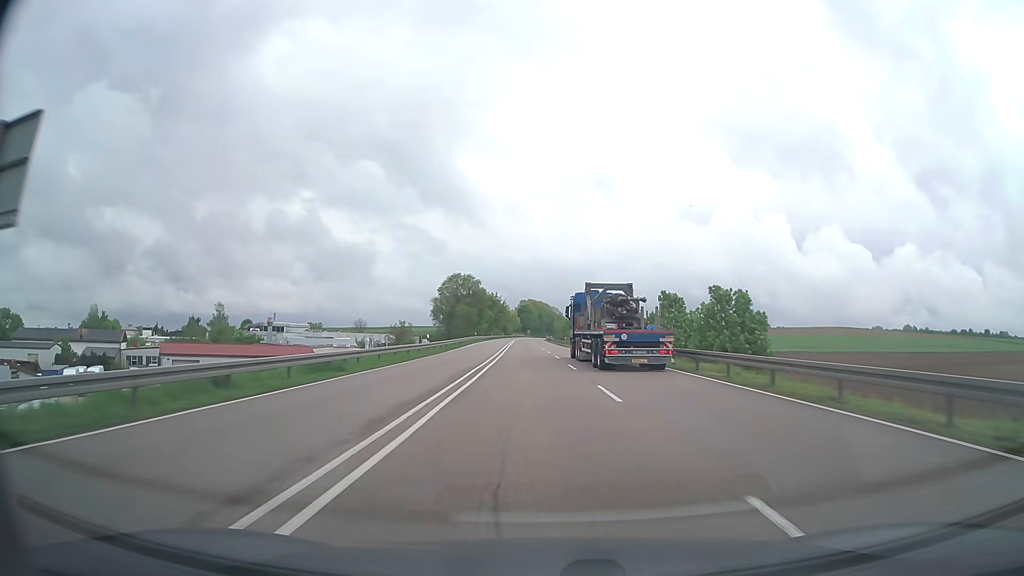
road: trunk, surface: asphalt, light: Day
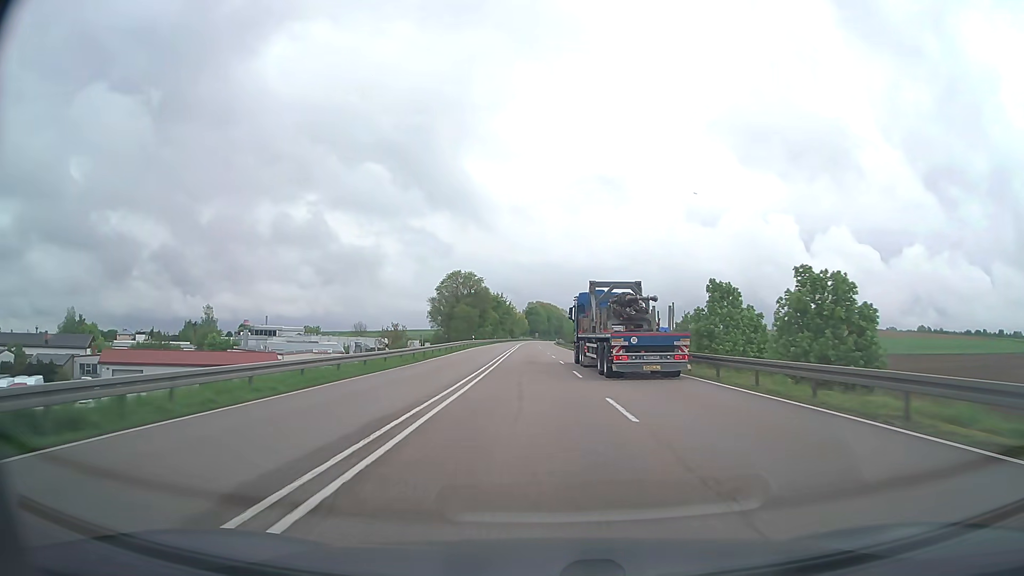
(-0.1, +14.9) m; -1°
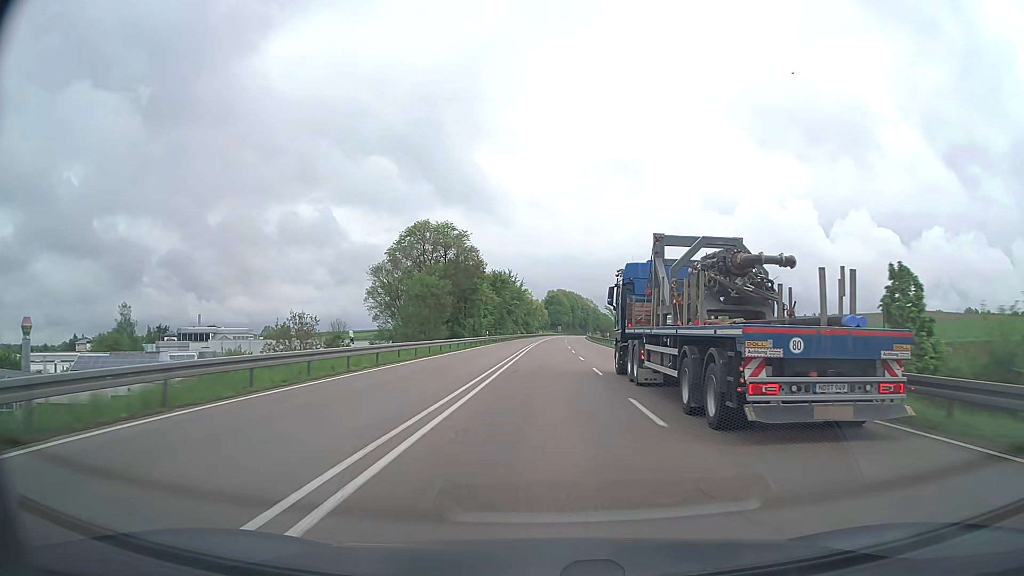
(-1.2, +61.1) m; -2°
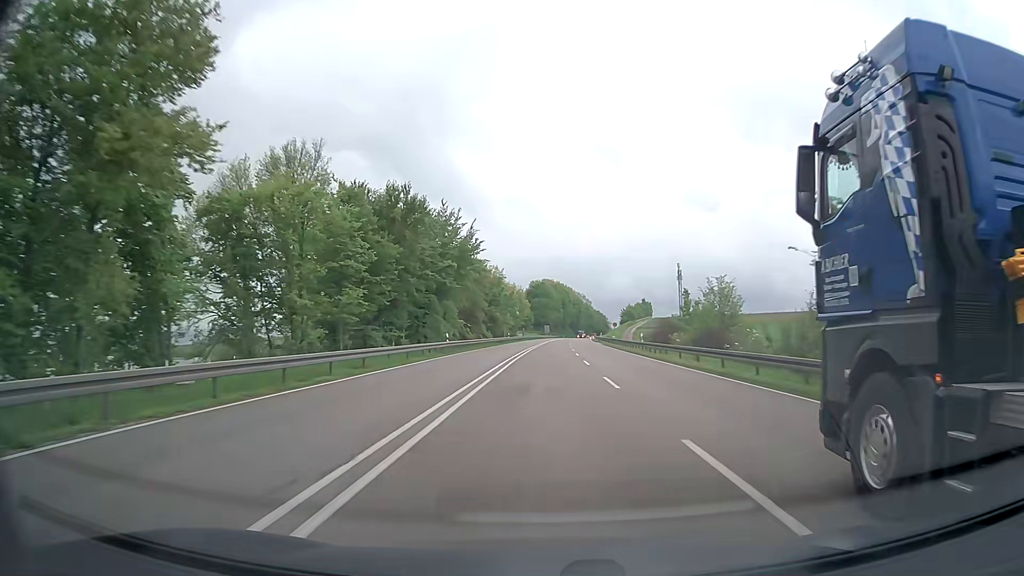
(+0.7, +78.2) m; +1°
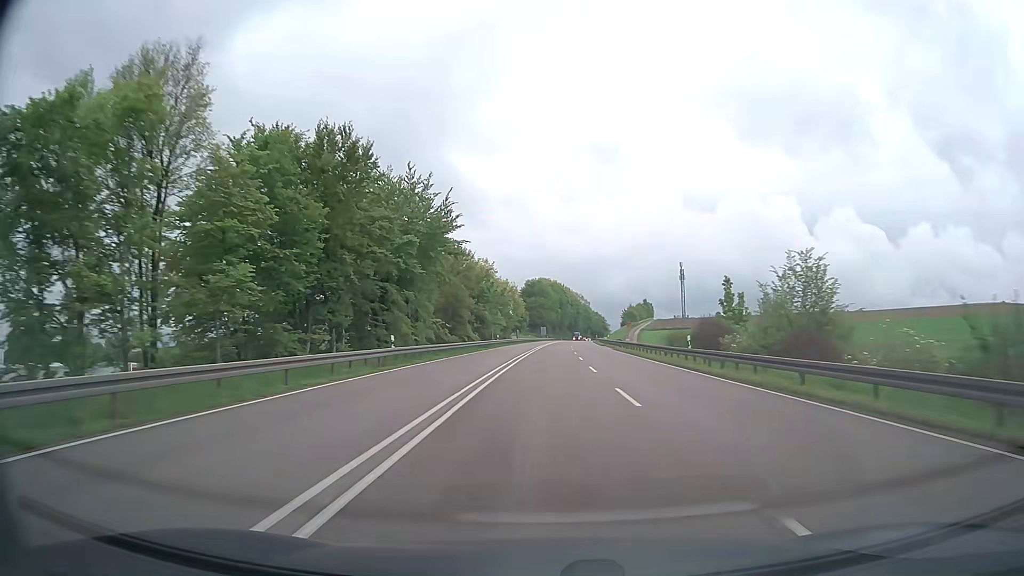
(0.0, +15.8) m; 0°
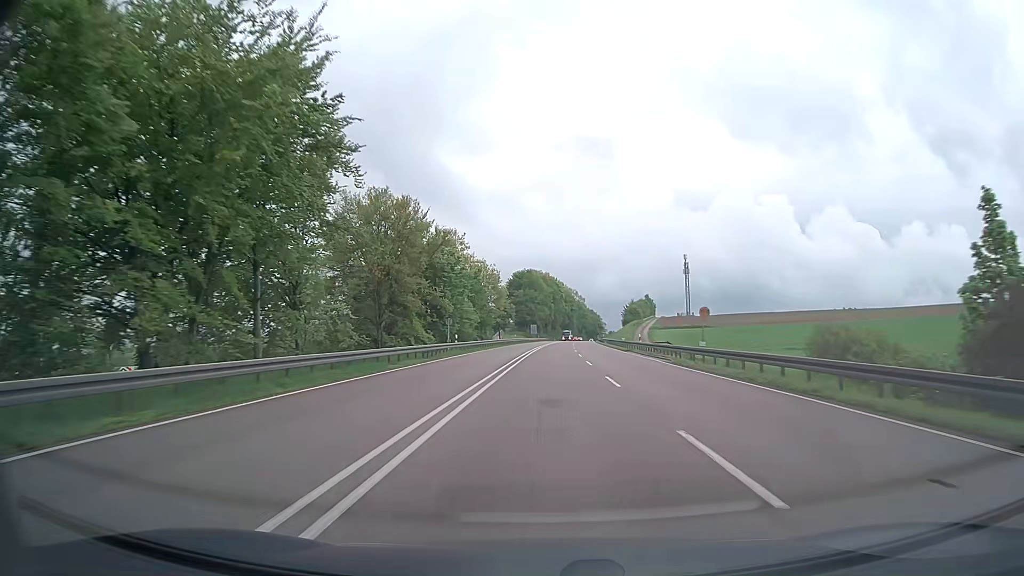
(+0.3, +31.6) m; +1°
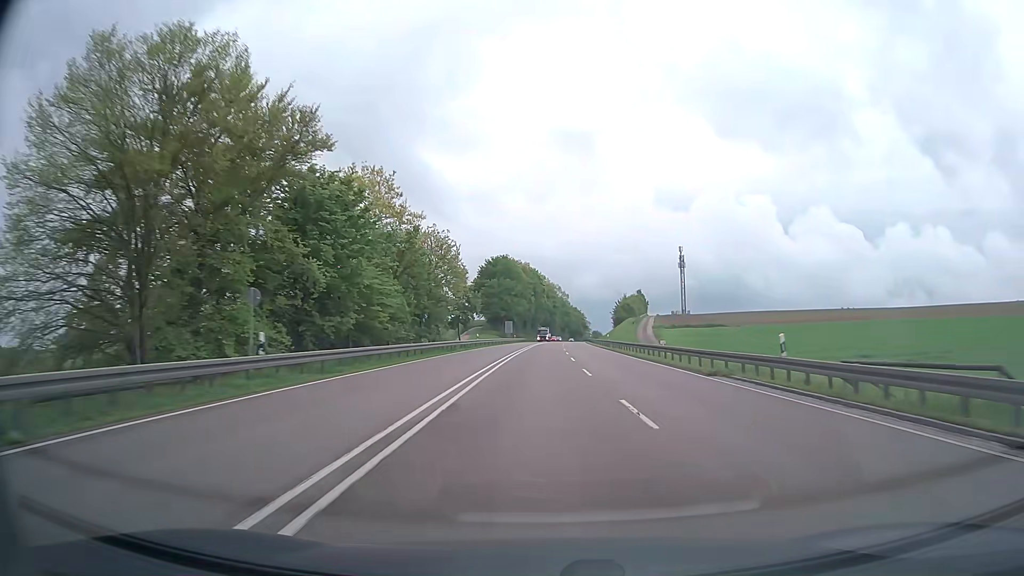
(+0.3, +31.7) m; +1°
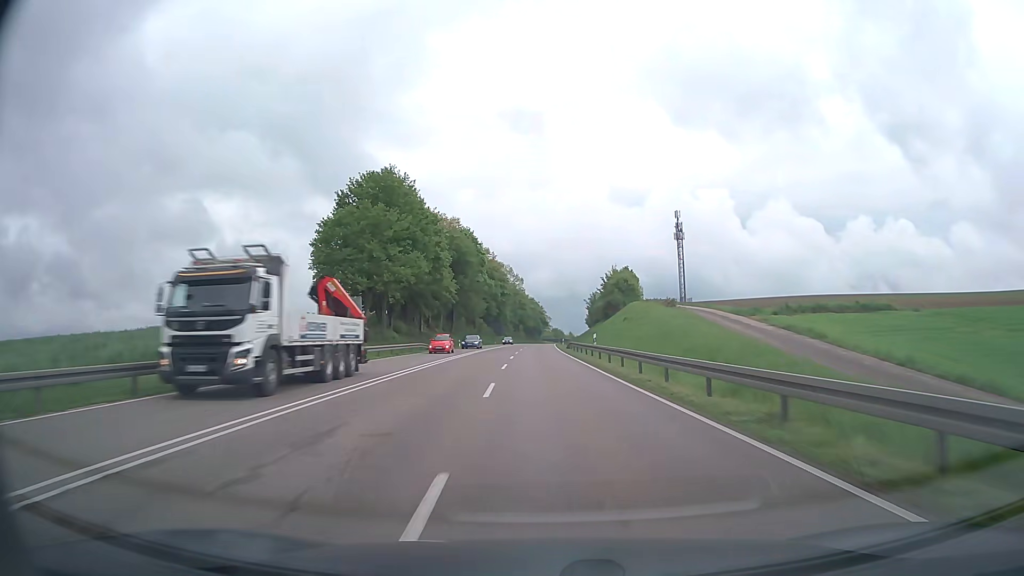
(+3.1, +79.6) m; +4°
(0, +10) (0, +20) (0, +30) (0, +40) (0, +50) (0, +60) (0, +70) (0, +80) (0, +90) (0, +100) m
